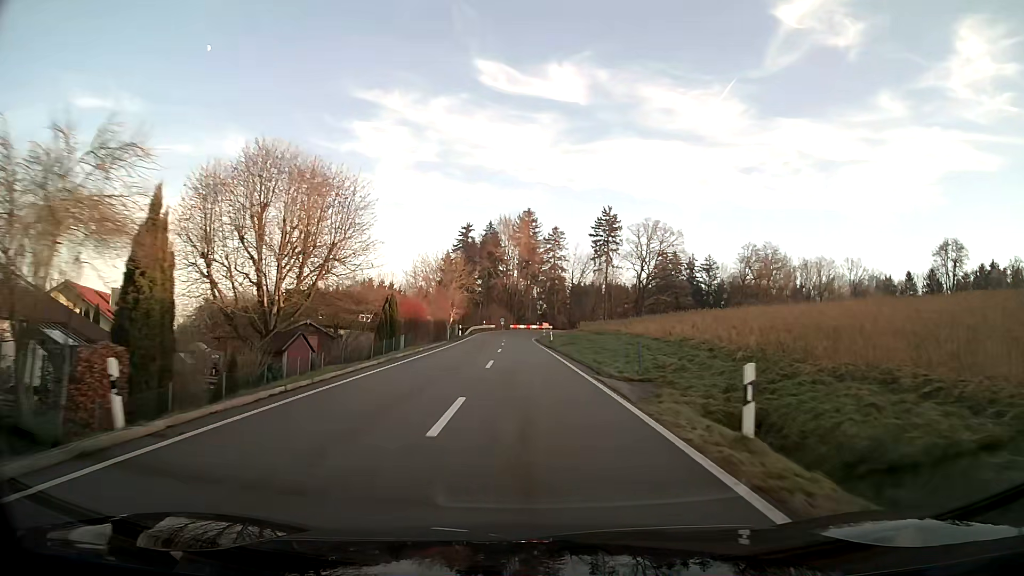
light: Day
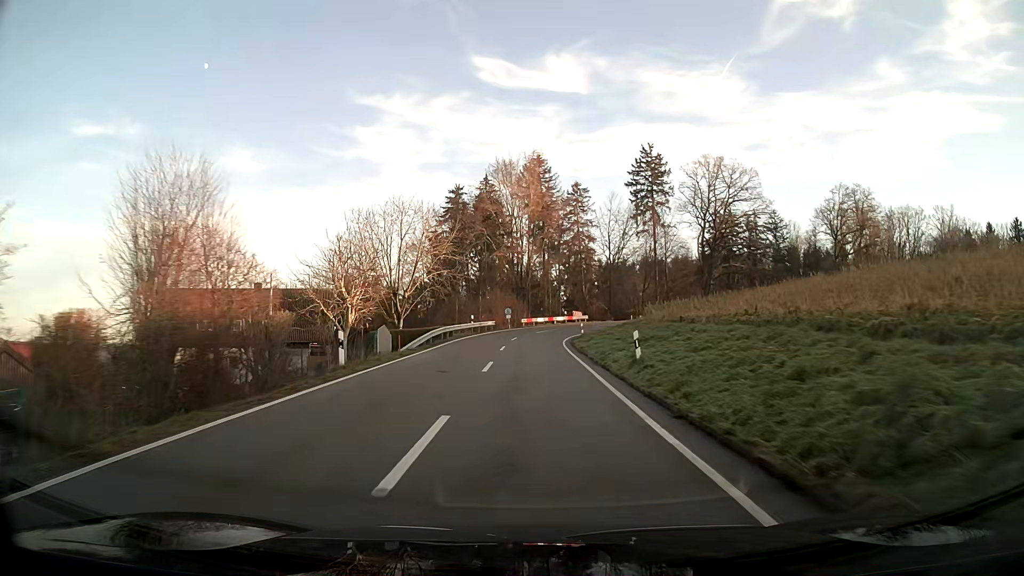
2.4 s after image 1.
(-0.5, +39.2) m; -1°
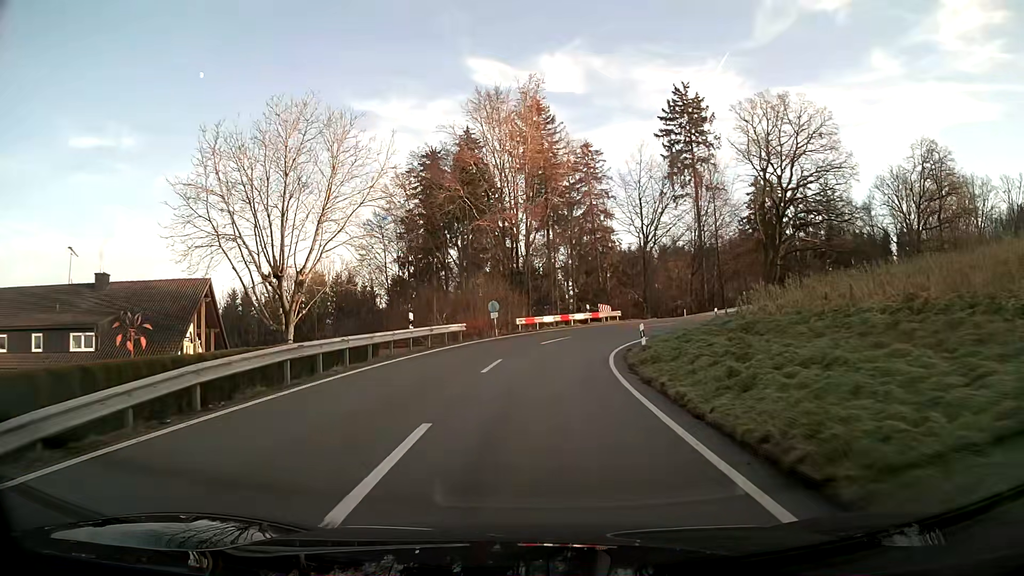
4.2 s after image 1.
(-0.1, +25.2) m; 0°
(0, +10) (+1, +20) (+3, +30) (+9, +38) (+17, +43) (+27, +44) (+37, +44) (+47, +43) (+57, +43) (+67, +42) m
